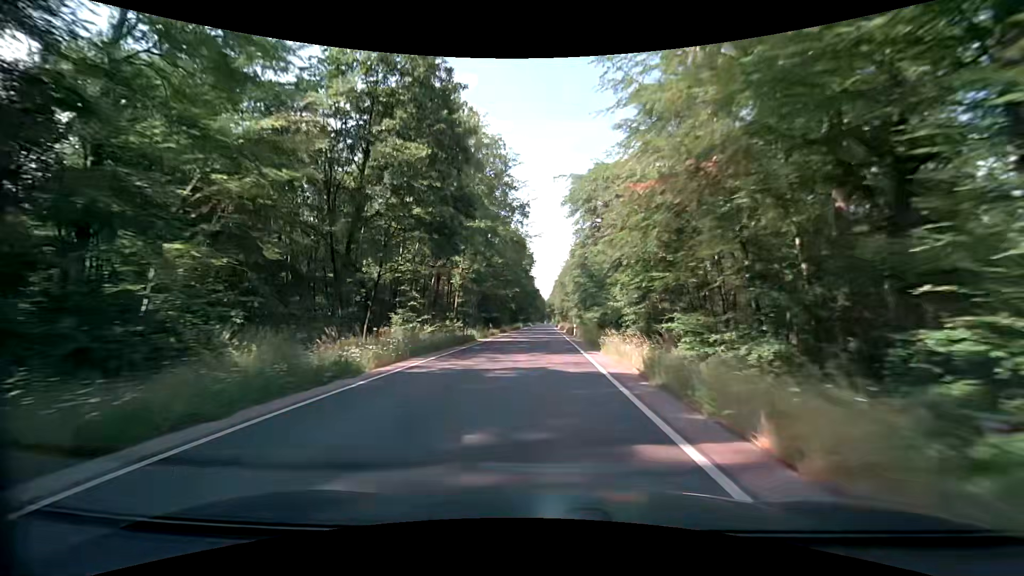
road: secondary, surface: asphalt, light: Day
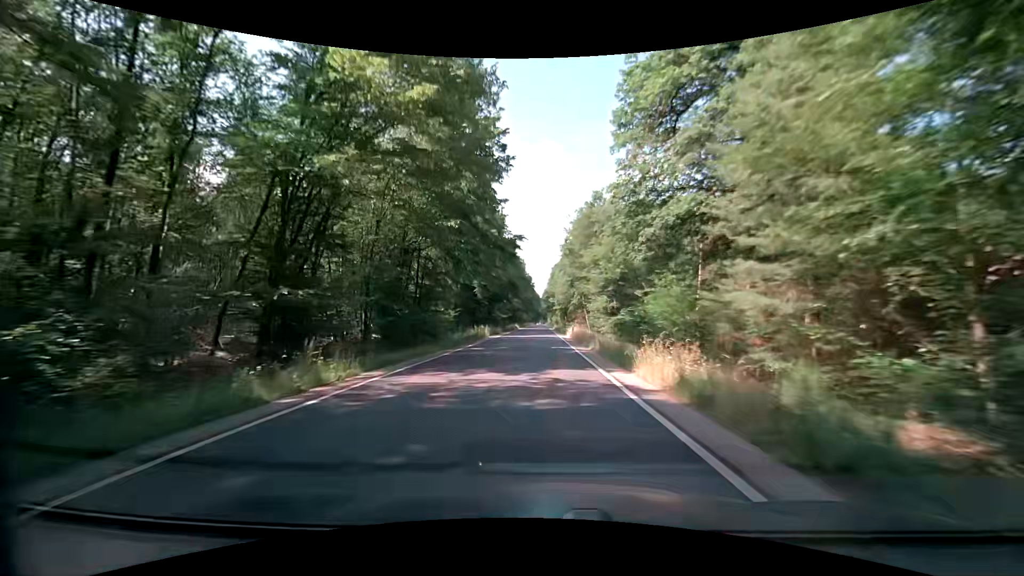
(+0.2, +53.5) m; 0°
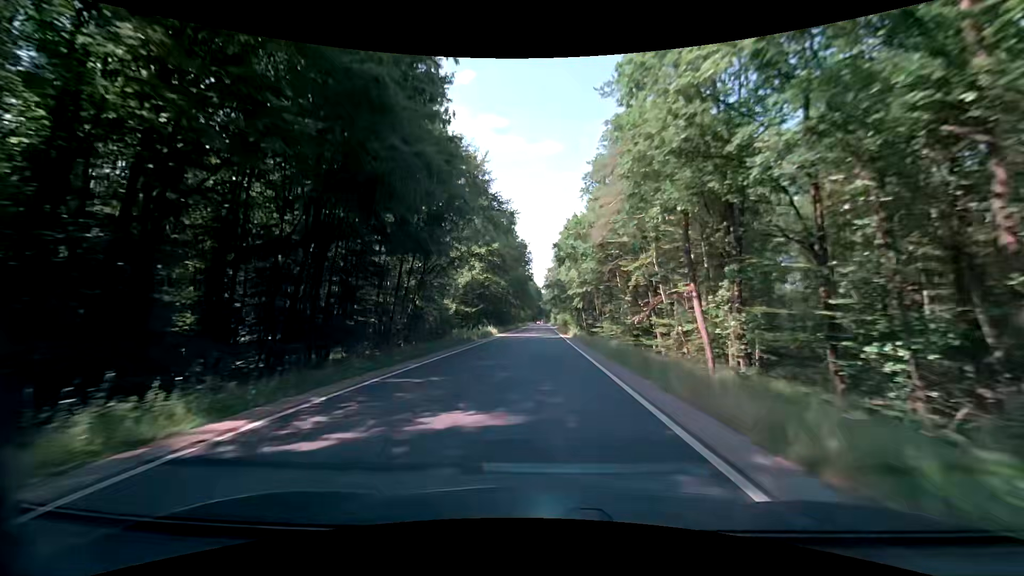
(+0.3, +53.7) m; 0°
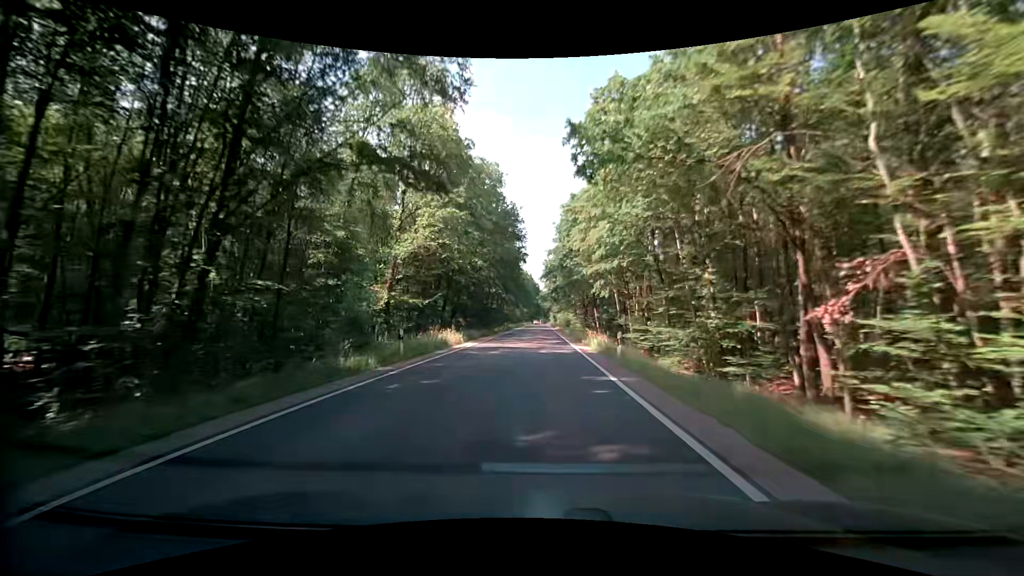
(0.0, +21.5) m; 0°
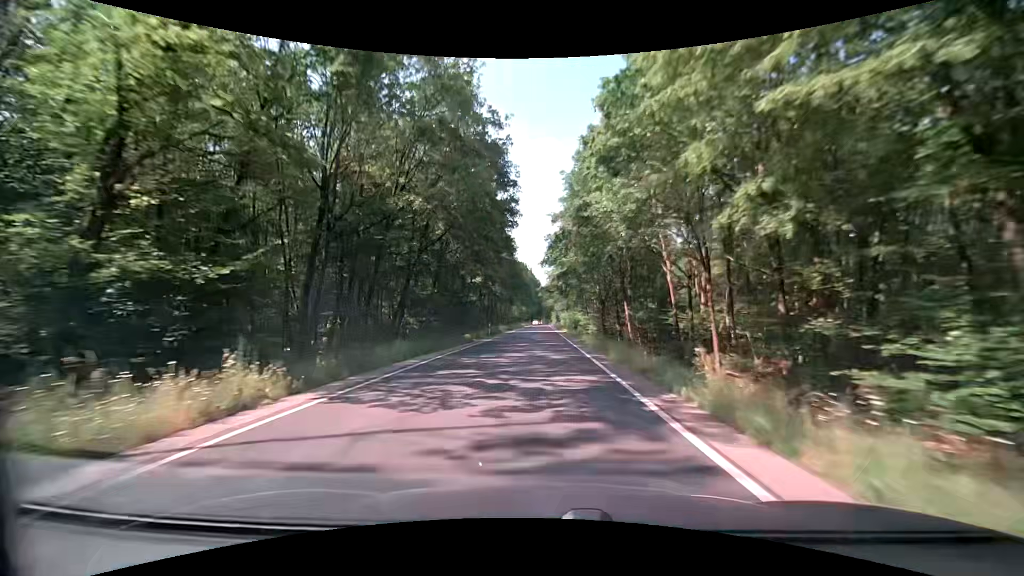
(0.0, +21.5) m; 0°
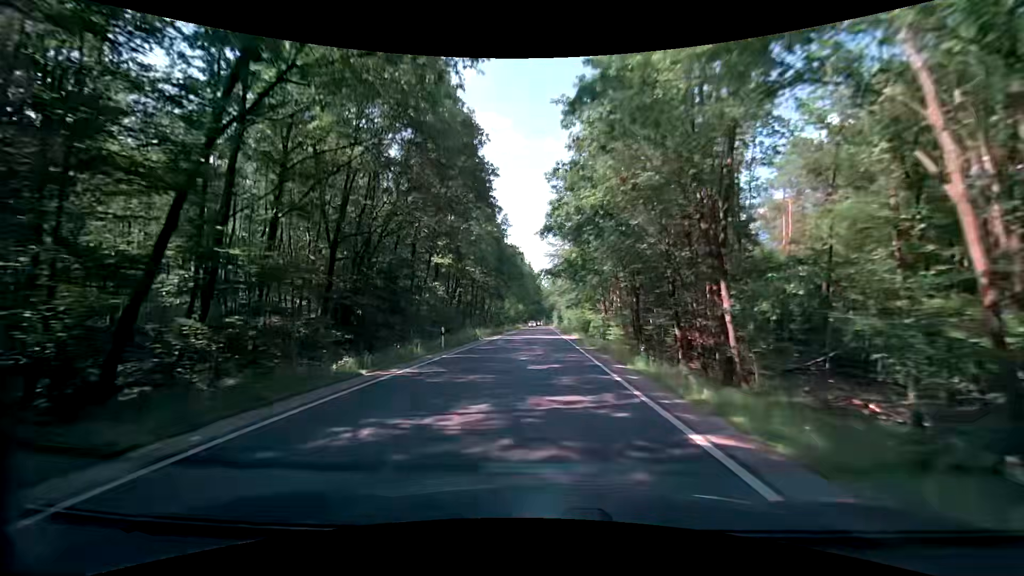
(0.0, +21.5) m; 0°
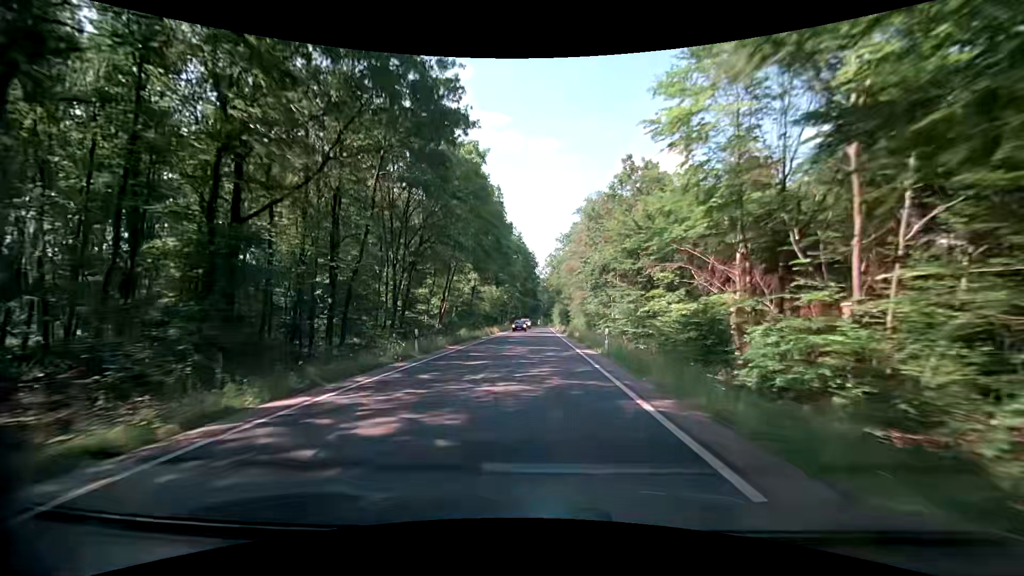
(-0.3, +53.8) m; 0°
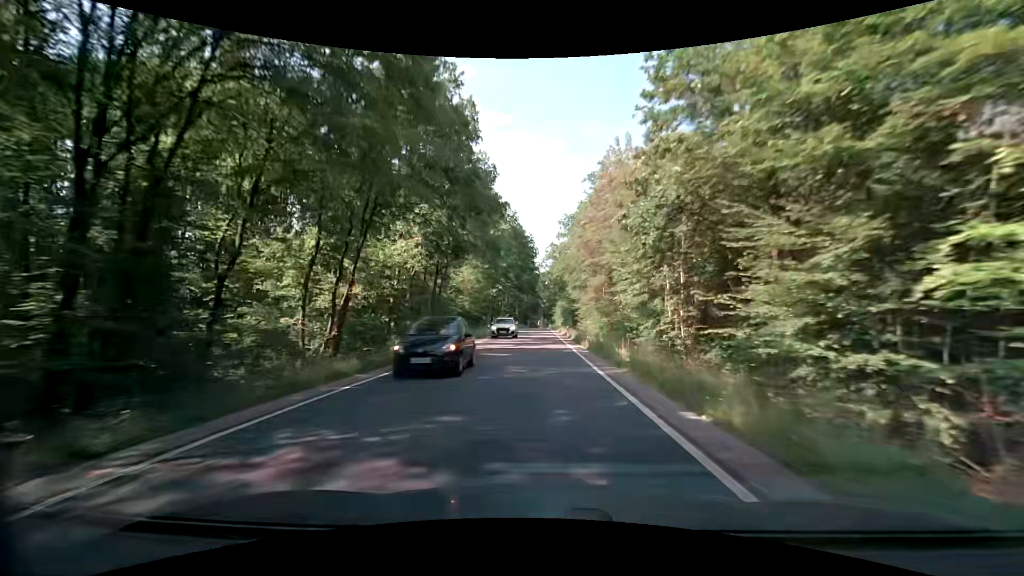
(+0.1, +21.5) m; 0°
(0, +10) (0, +20) (0, +30) (0, +40) (0, +50) (-1, +60) (-1, +70) (-1, +80) (-1, +90) (-1, +100) m
